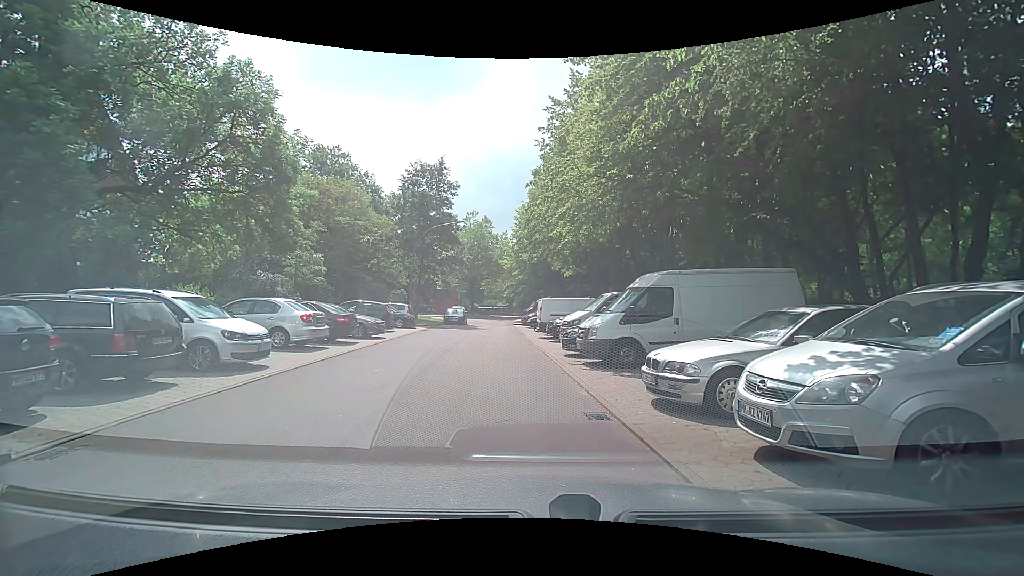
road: residential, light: Day
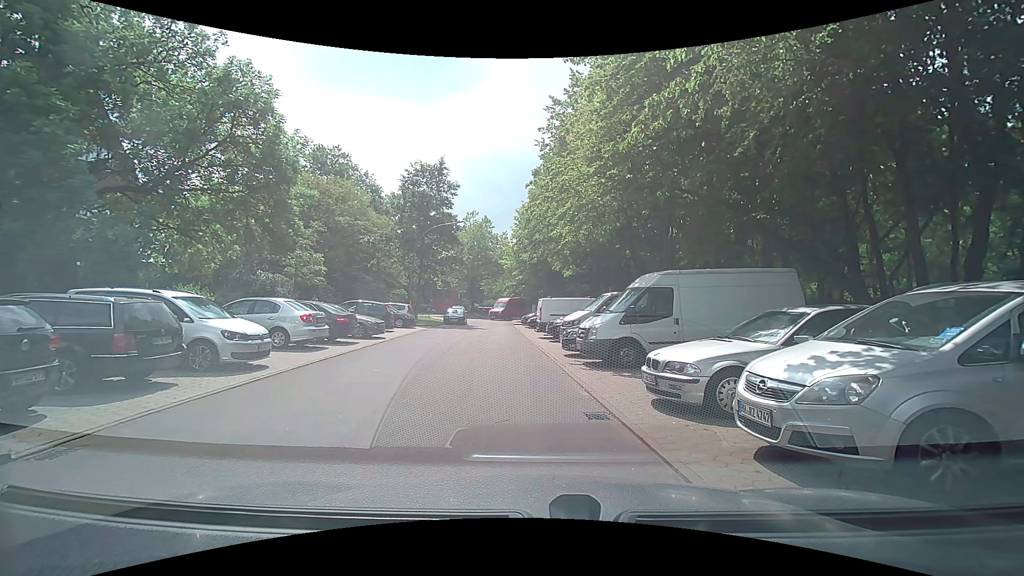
(0.0, 0.0) m; 0°
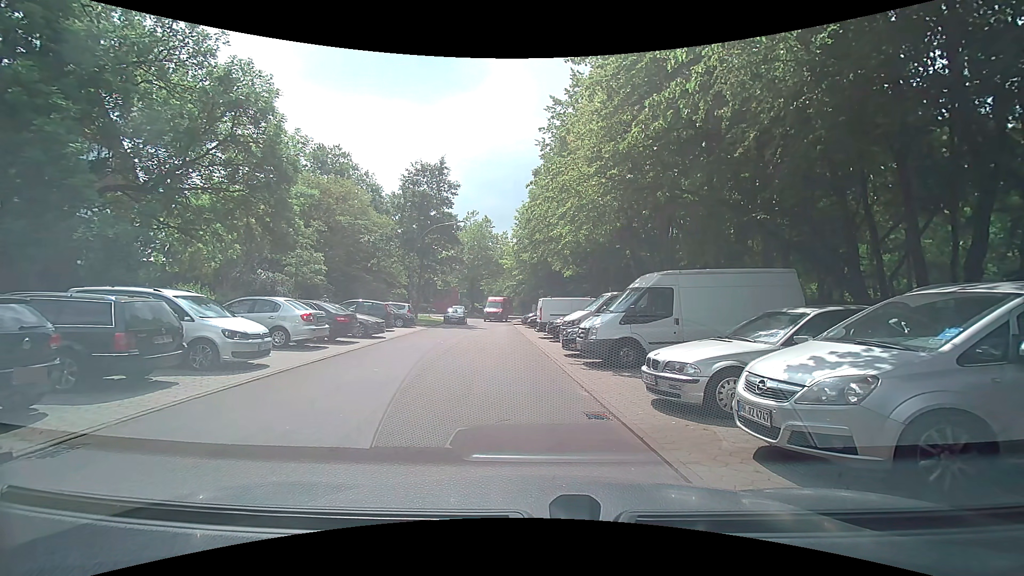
(0.0, 0.0) m; 0°
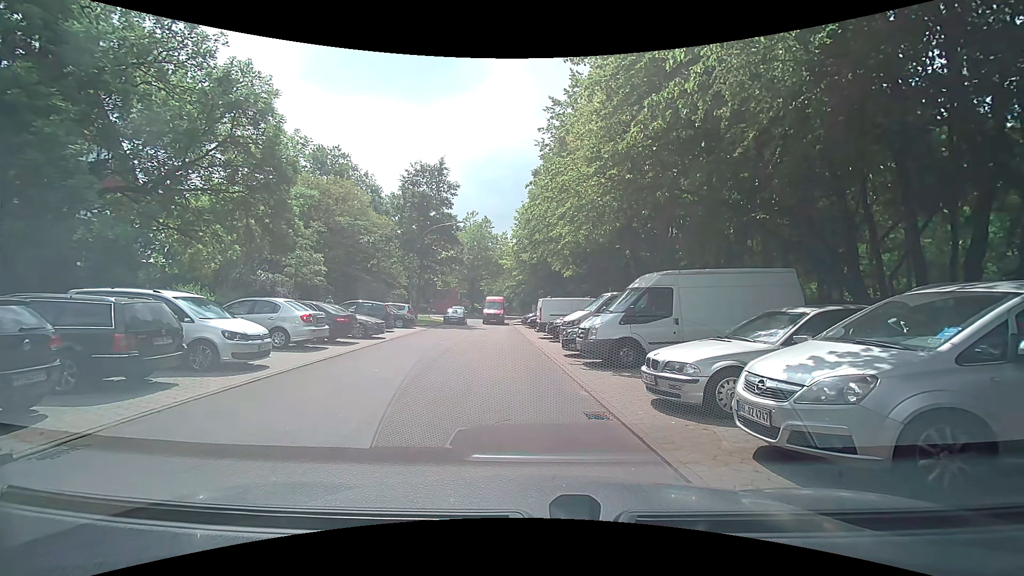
(0.0, 0.0) m; 0°
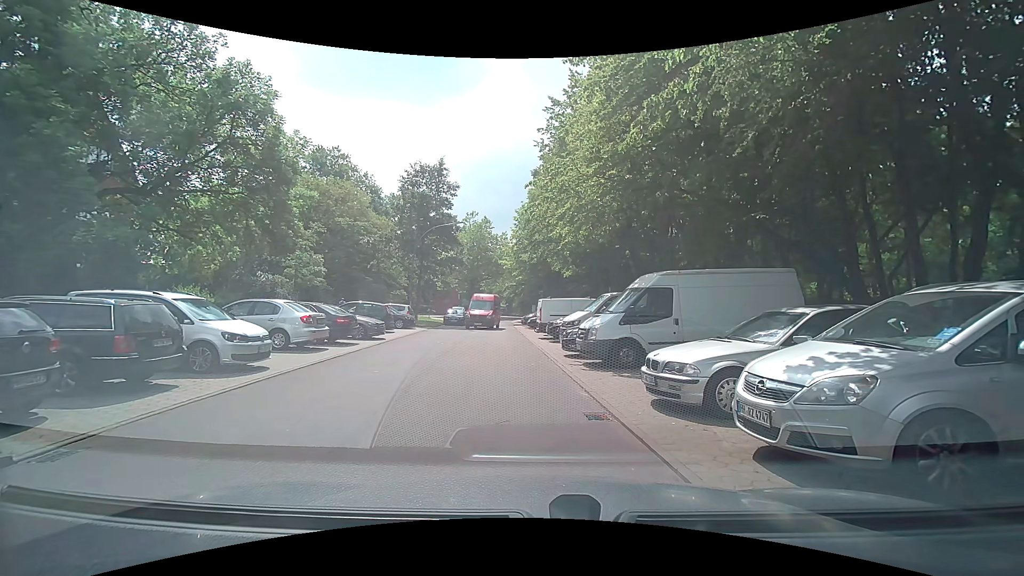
(0.0, +0.1) m; 0°
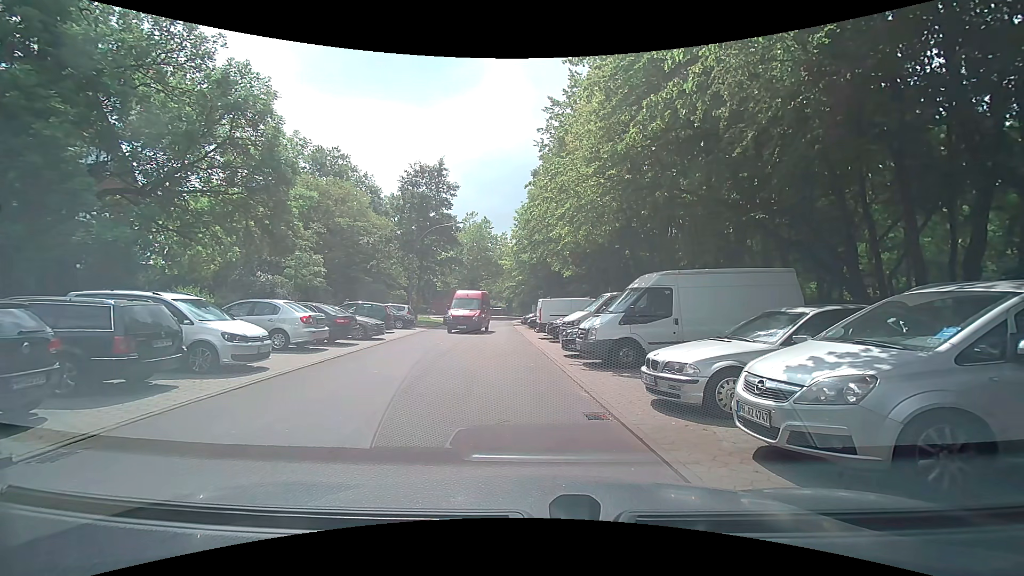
(0.0, 0.0) m; 0°
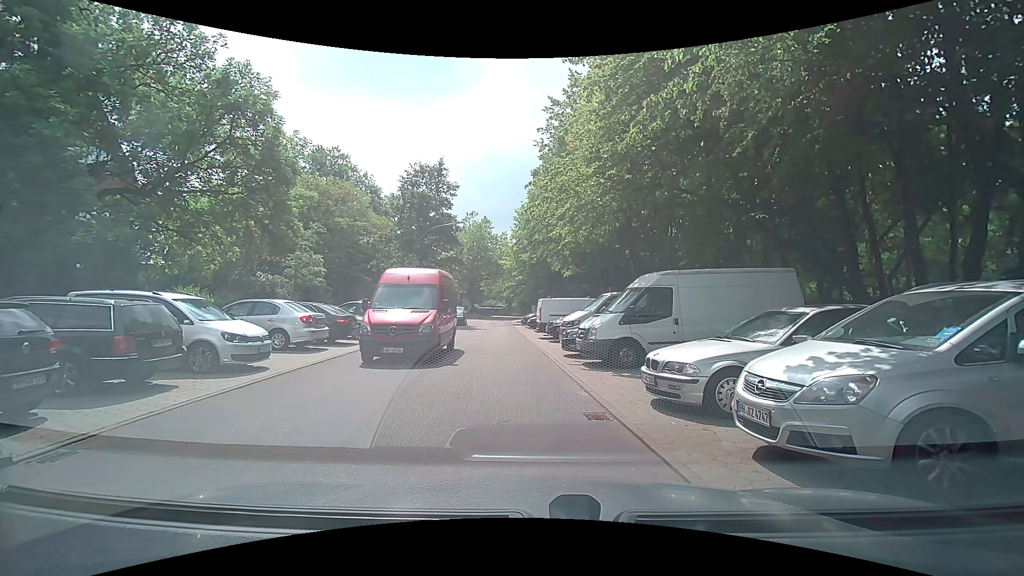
(0.0, 0.0) m; 0°
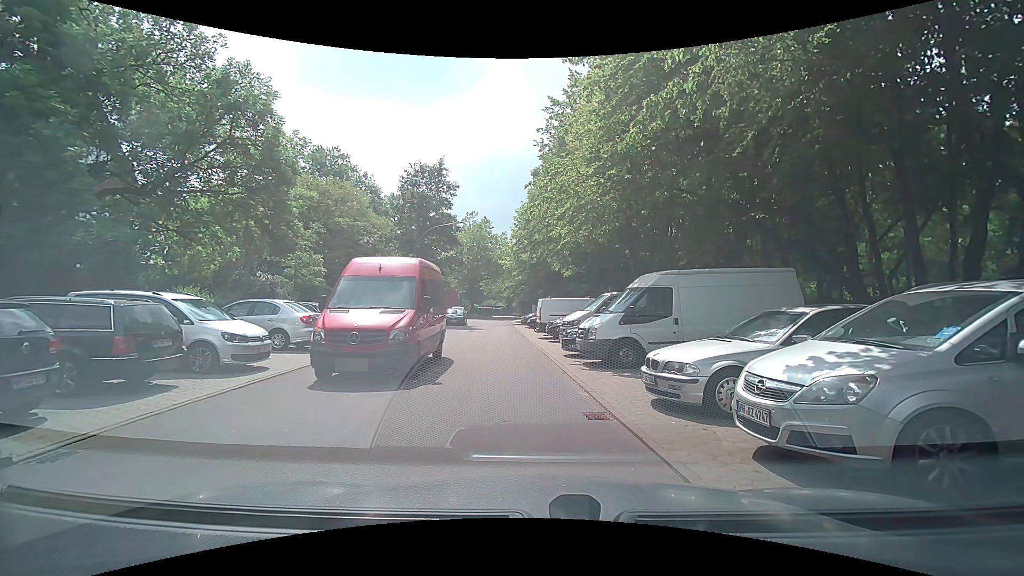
(0.0, 0.0) m; 0°
